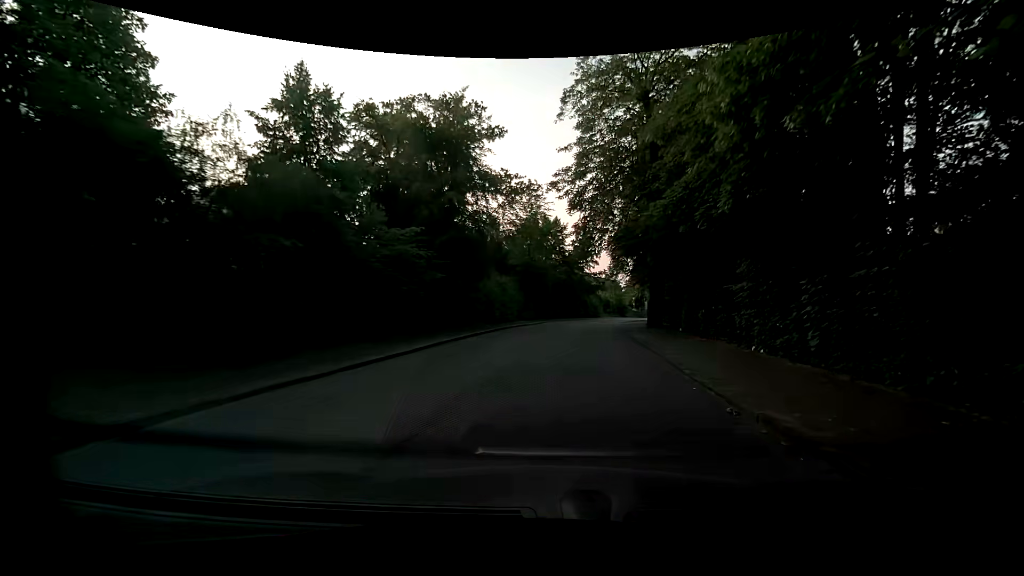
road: unclassified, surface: asphalt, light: Day
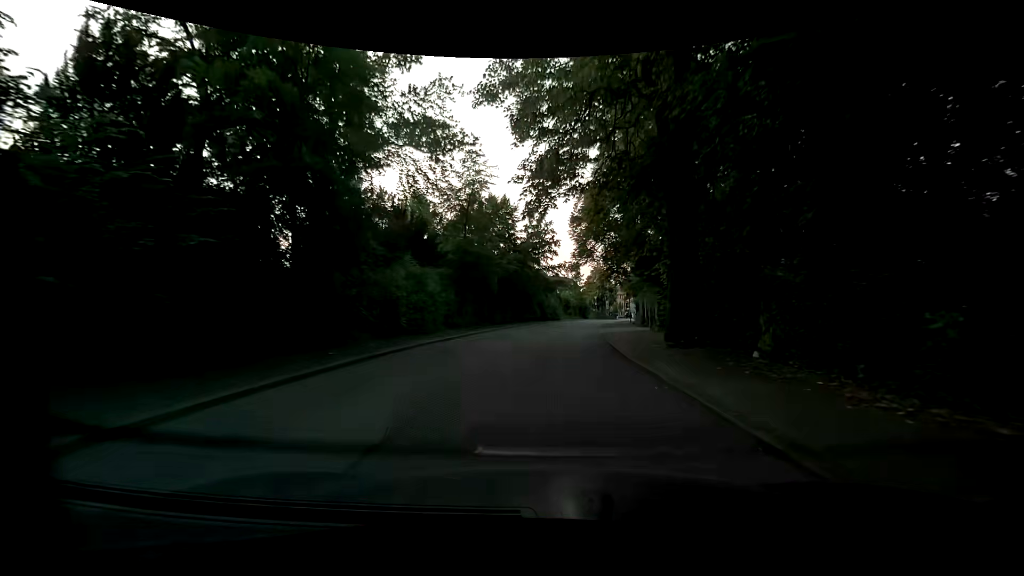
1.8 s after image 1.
(+1.1, +14.0) m; +6°
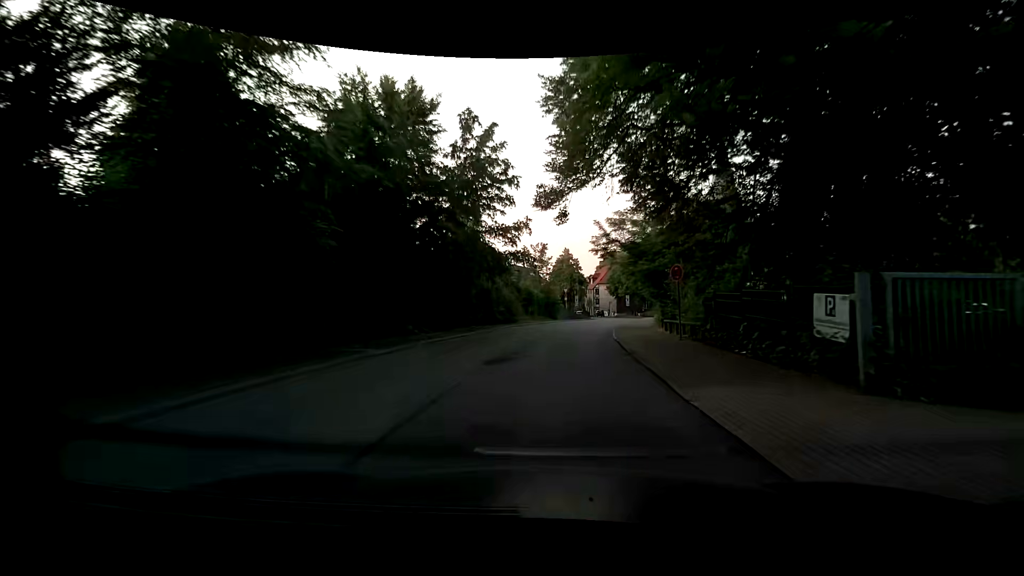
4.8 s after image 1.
(+0.7, +25.5) m; +5°
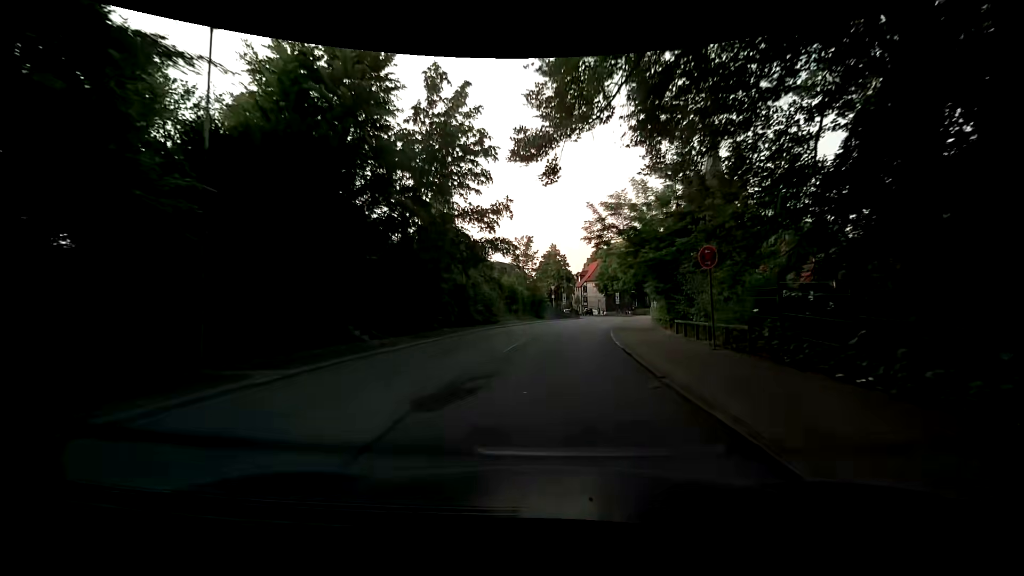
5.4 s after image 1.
(0.0, +5.2) m; +1°
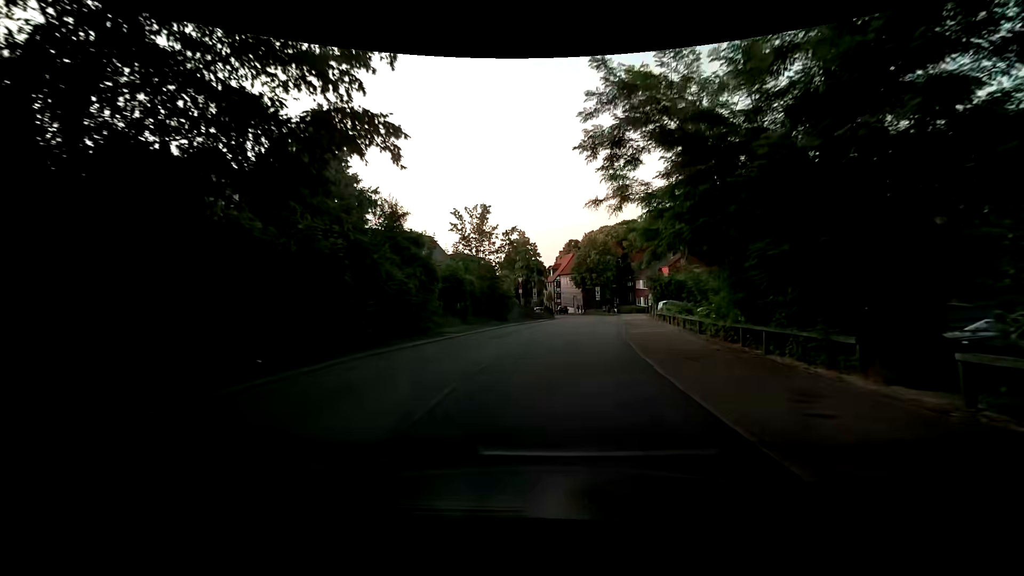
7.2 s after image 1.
(+0.5, +16.4) m; +3°
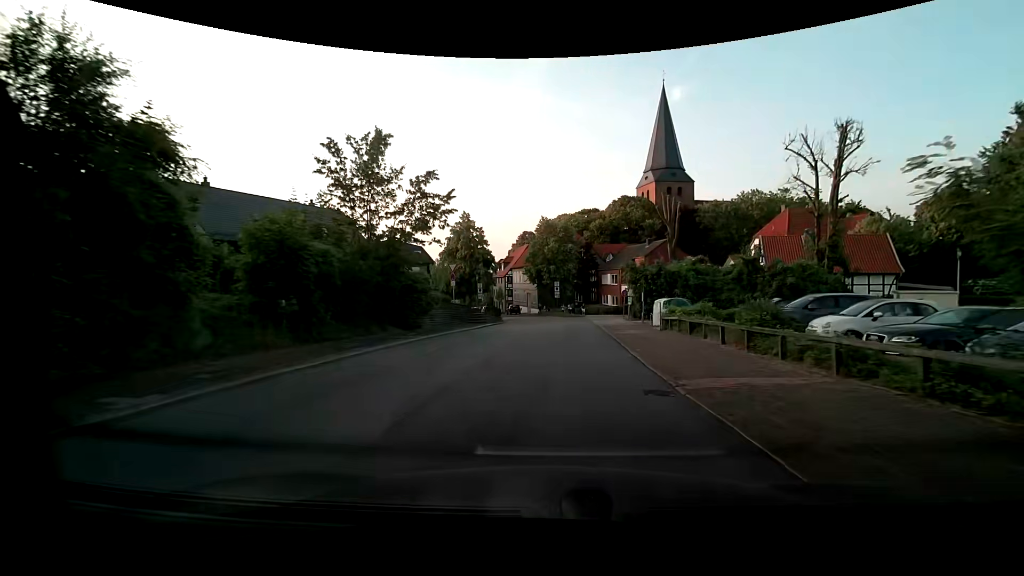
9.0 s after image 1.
(+0.7, +15.7) m; +5°
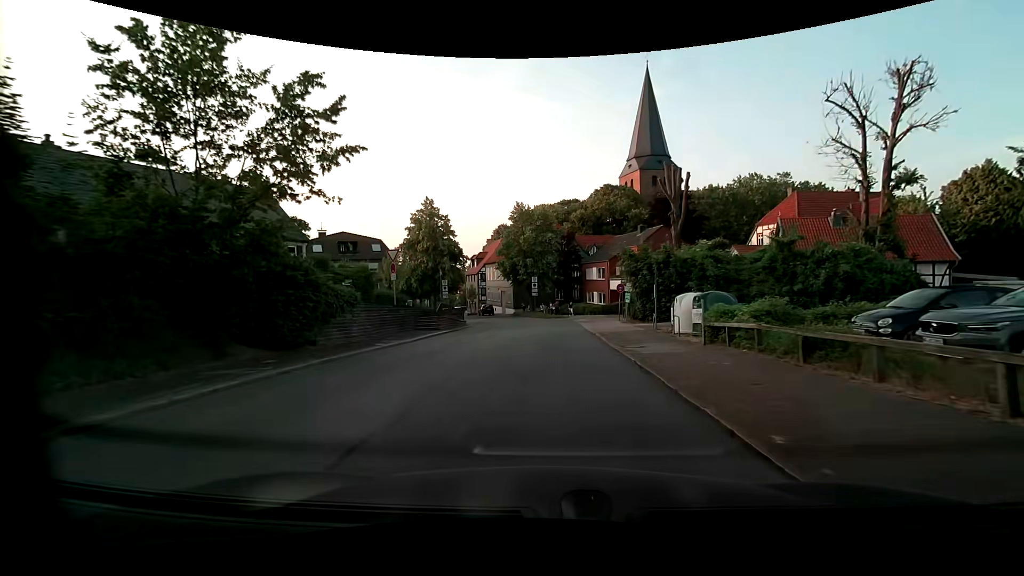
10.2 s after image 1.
(+0.3, +9.6) m; +3°
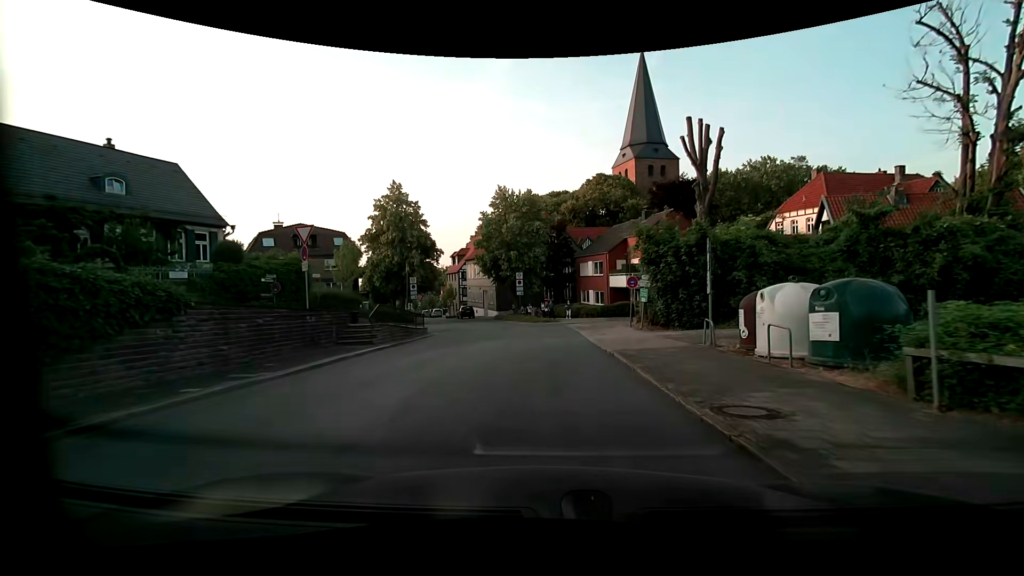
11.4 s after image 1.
(+0.1, +8.9) m; +1°
